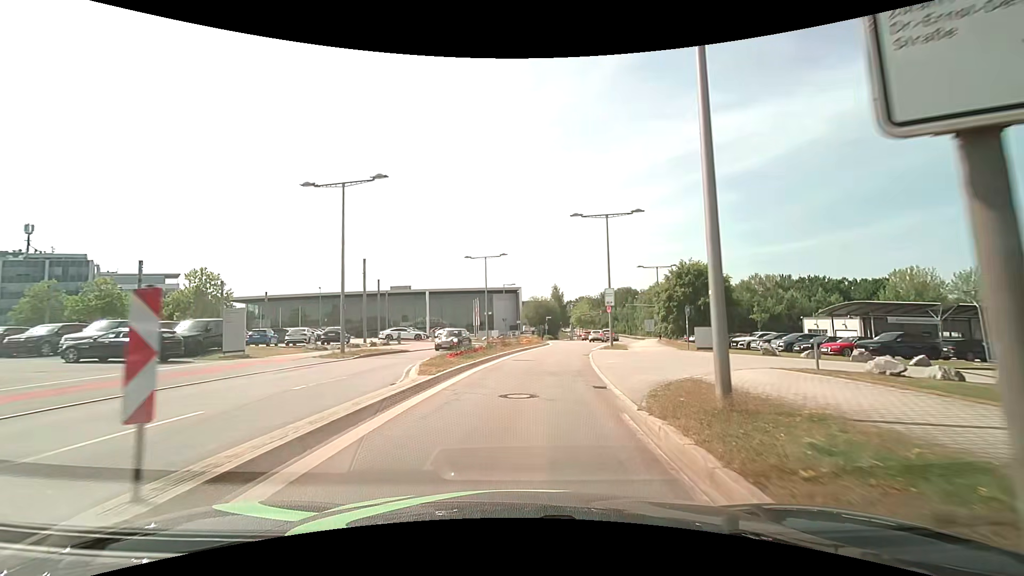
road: secondary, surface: asphalt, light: Day
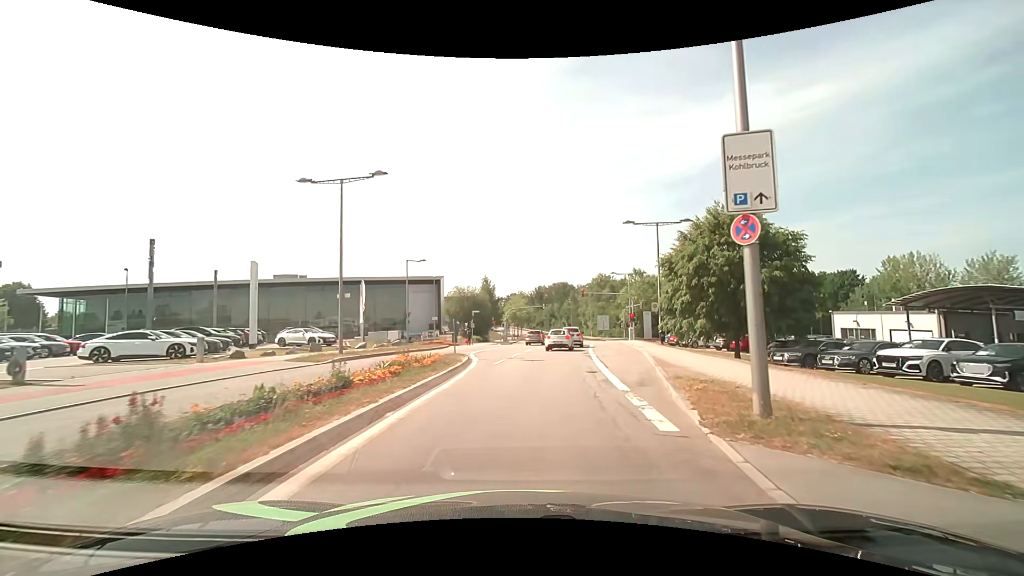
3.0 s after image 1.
(+2.1, +26.8) m; +9°
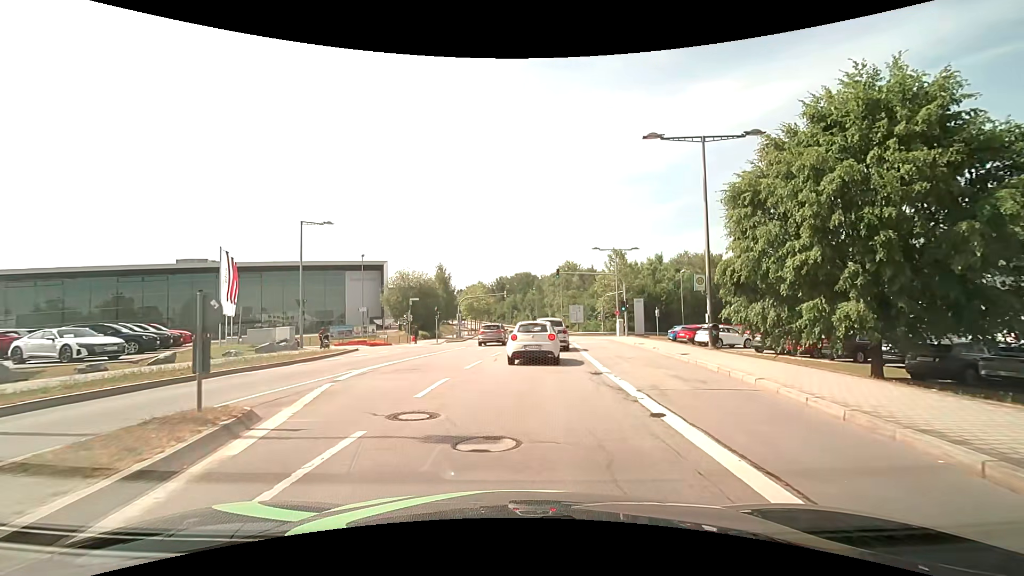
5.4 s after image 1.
(+0.8, +15.9) m; +4°
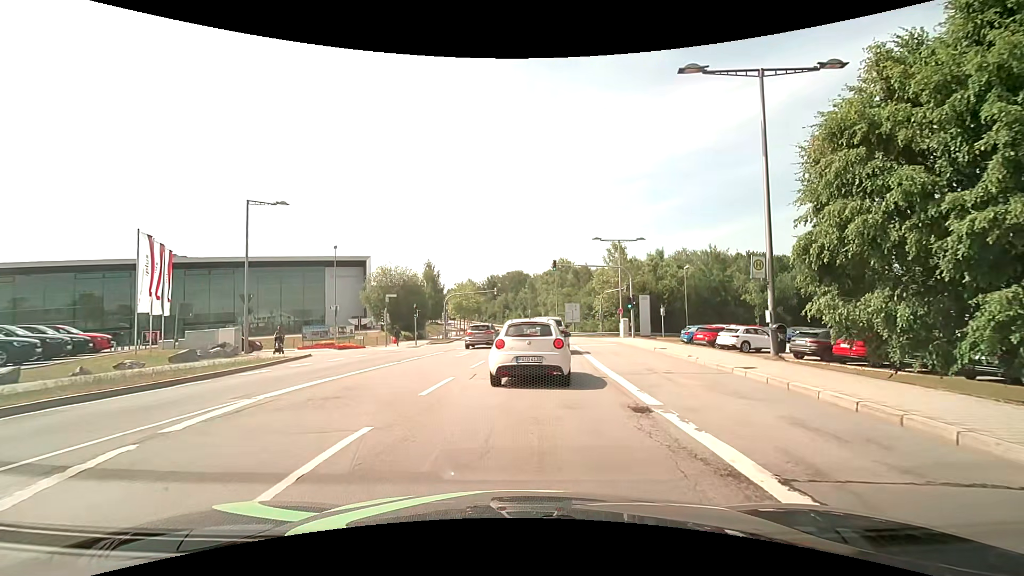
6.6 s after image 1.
(+0.1, +5.6) m; +3°
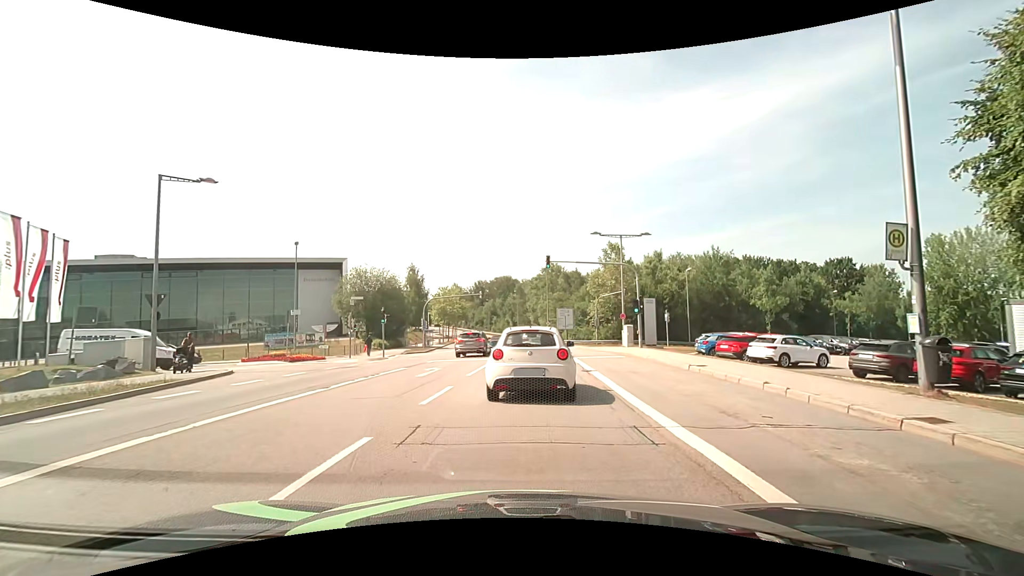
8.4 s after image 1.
(-0.2, +5.9) m; -1°
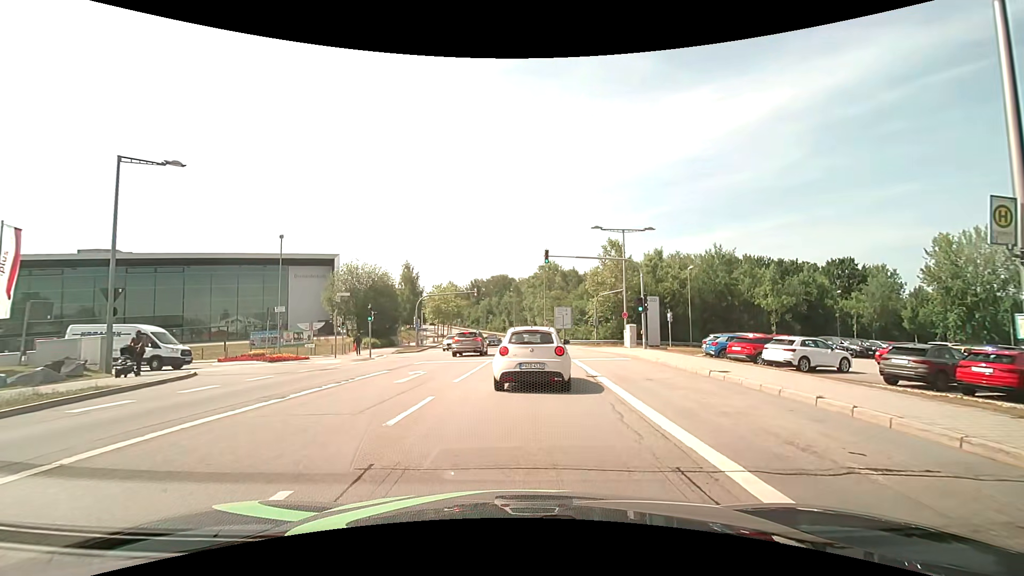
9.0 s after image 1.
(0.0, +2.2) m; 0°
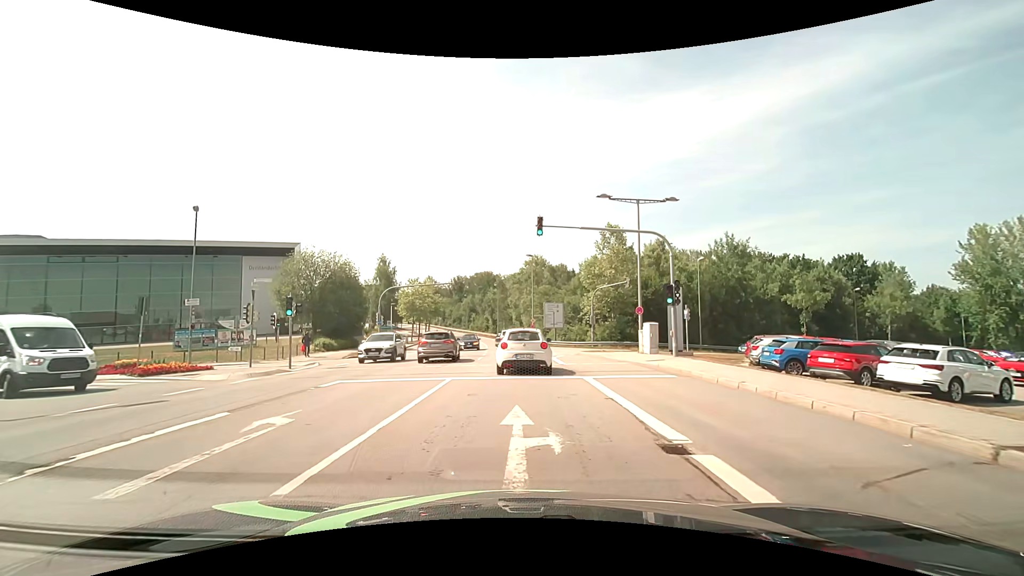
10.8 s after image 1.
(+0.1, +9.3) m; +2°
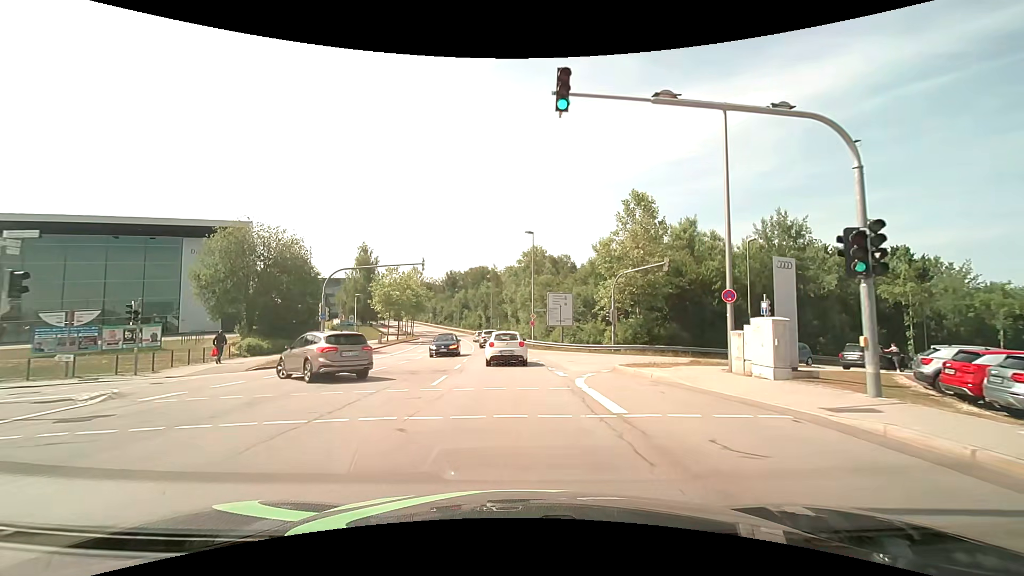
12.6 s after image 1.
(+0.1, +12.9) m; 0°
(0, +10) (0, +20) (-1, +30) (-1, +40) (-2, +50) (-4, +60) (-5, +70) (-7, +80) (-9, +89) (-11, +99) m
